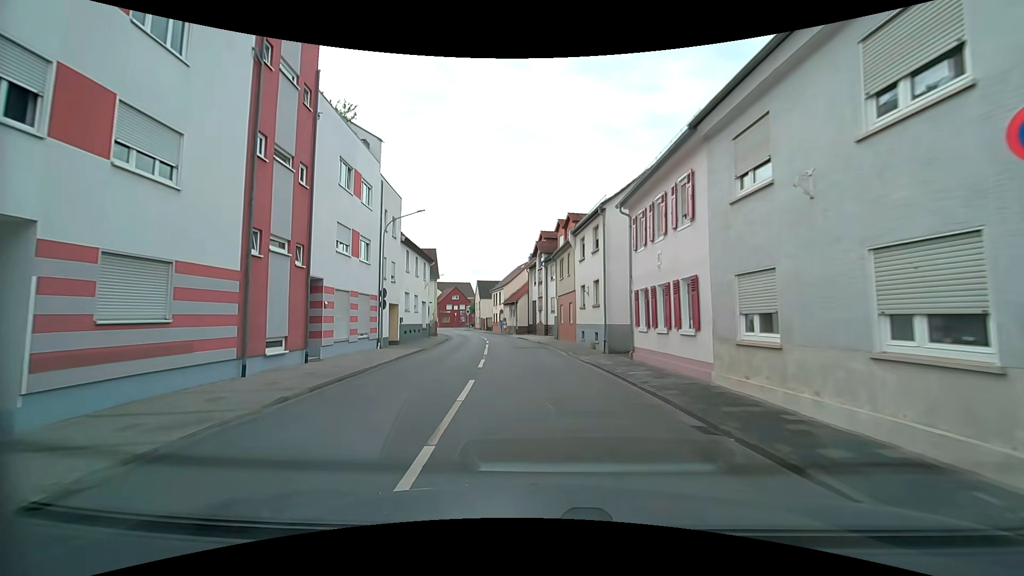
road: tertiary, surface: asphalt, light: Day
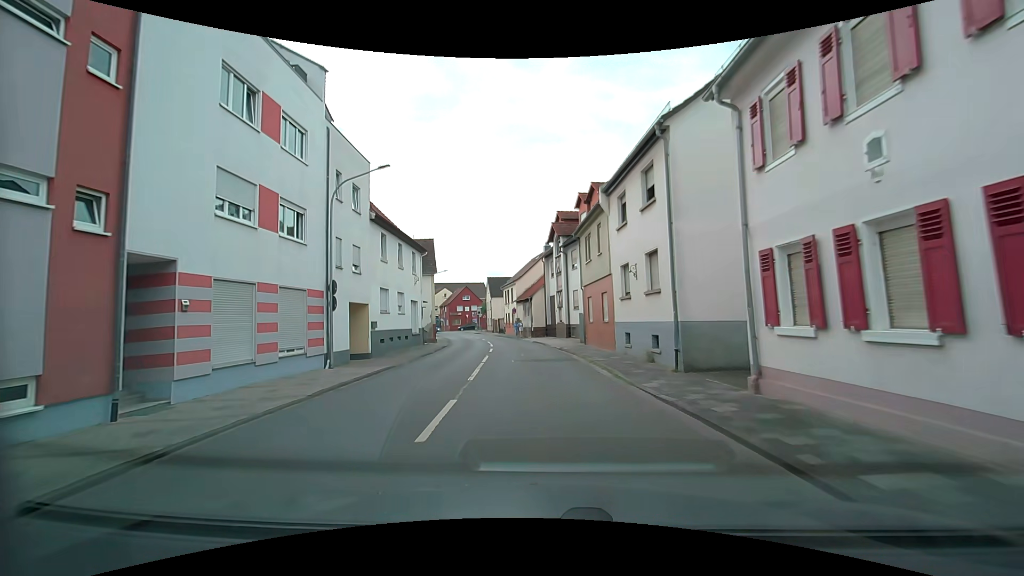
(-0.1, +8.9) m; -2°
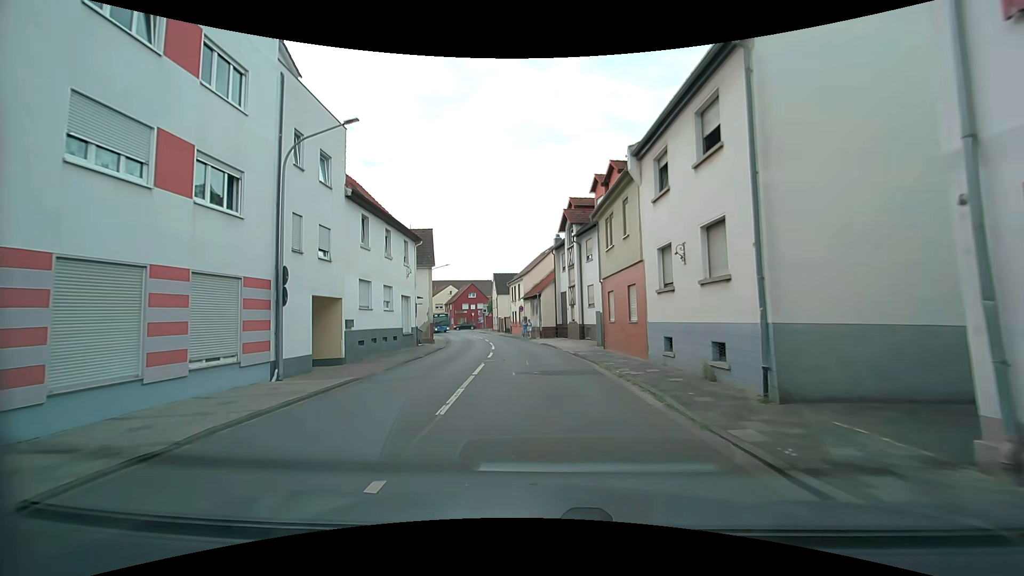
(0.0, +4.4) m; -1°
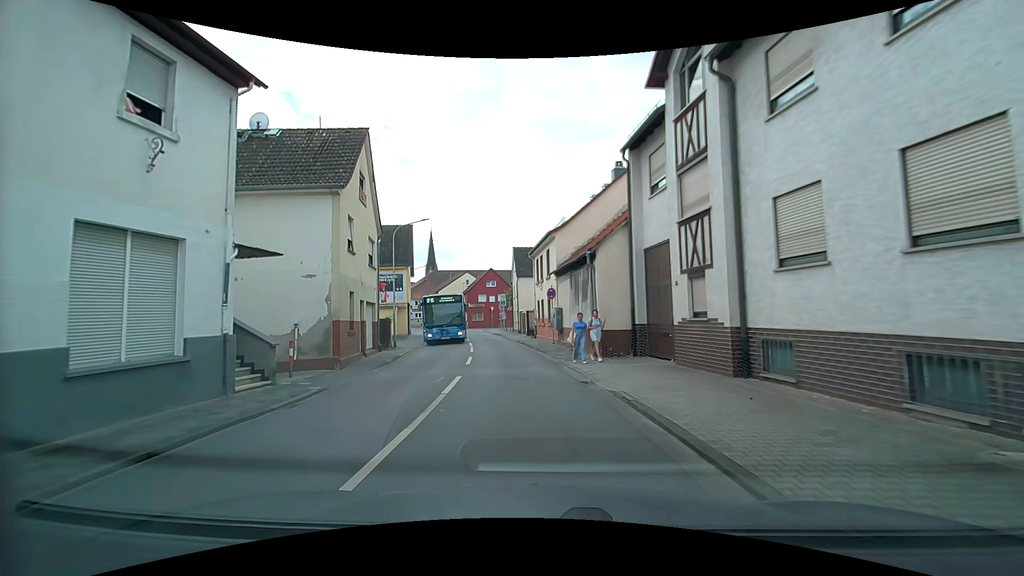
(-0.5, +22.3) m; -3°
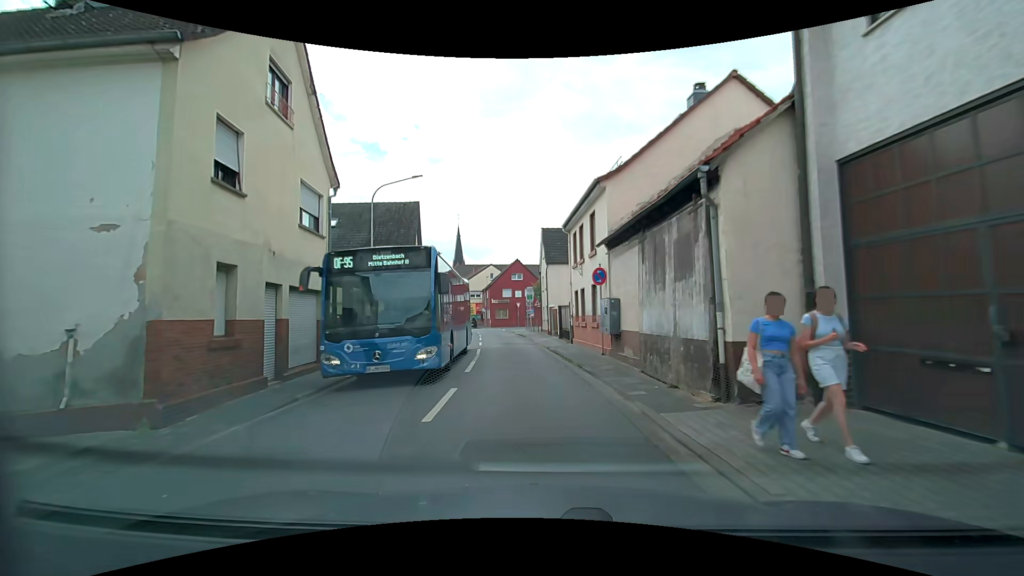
(-0.4, +9.0) m; -4°
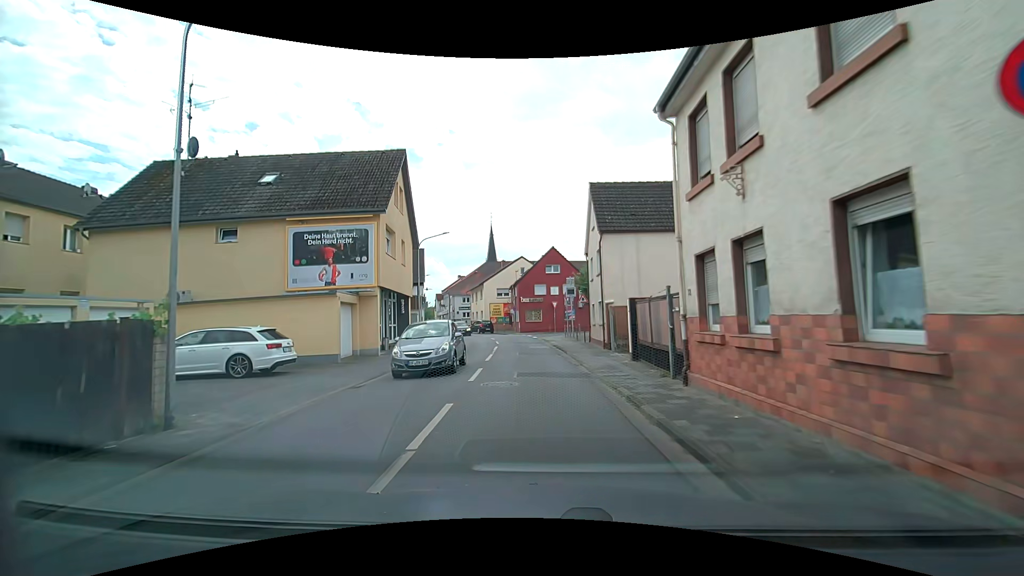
(-0.5, +13.4) m; -4°
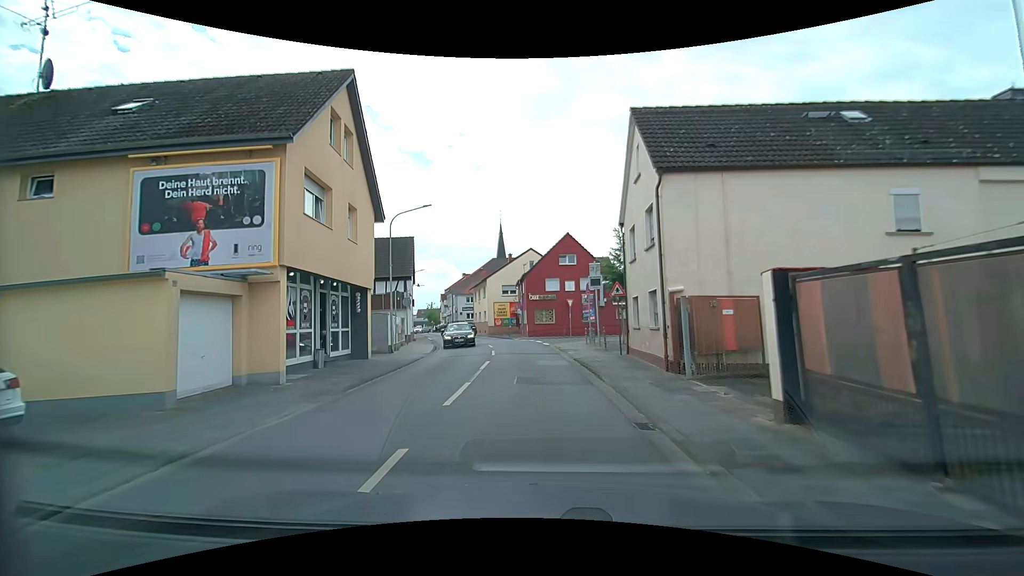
(-0.1, +8.9) m; -1°
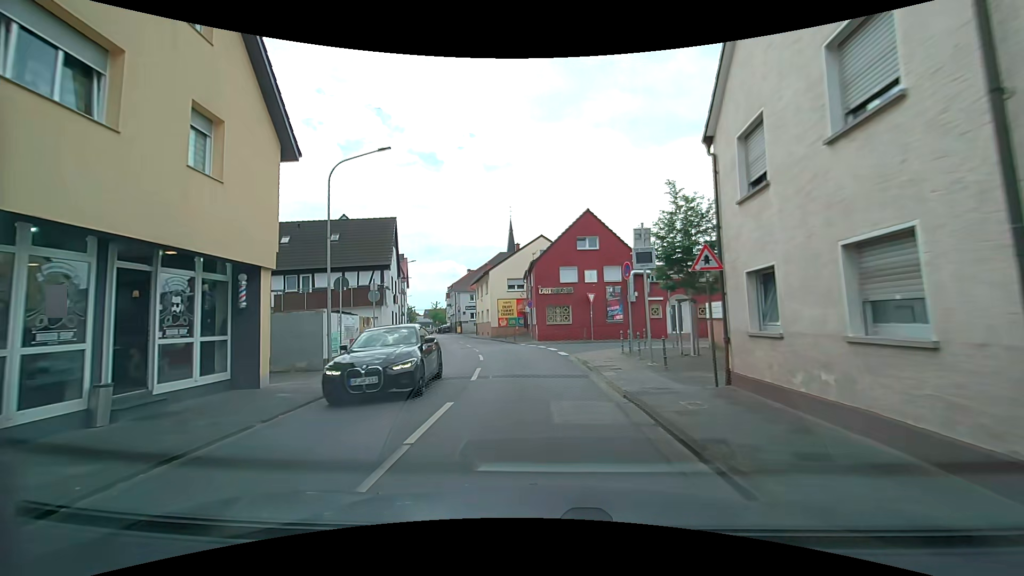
(-0.1, +8.9) m; -1°
